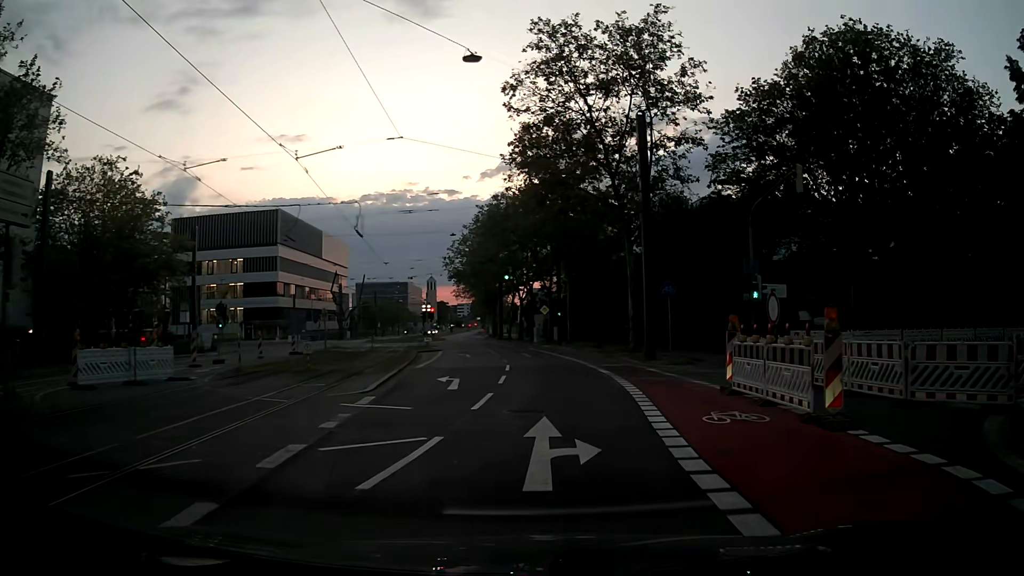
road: secondary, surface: asphalt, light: Dusk
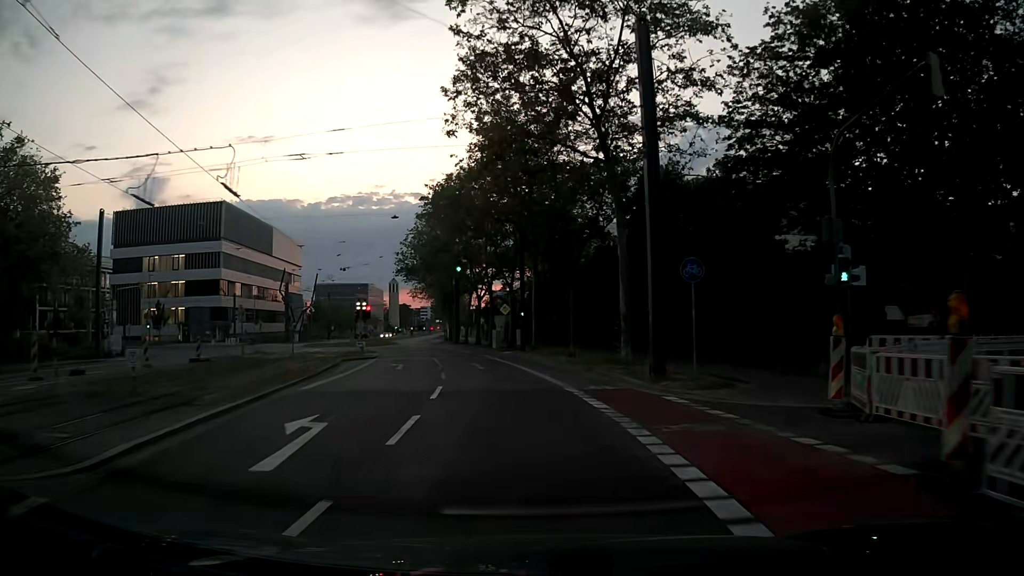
(+0.1, +9.7) m; +2°
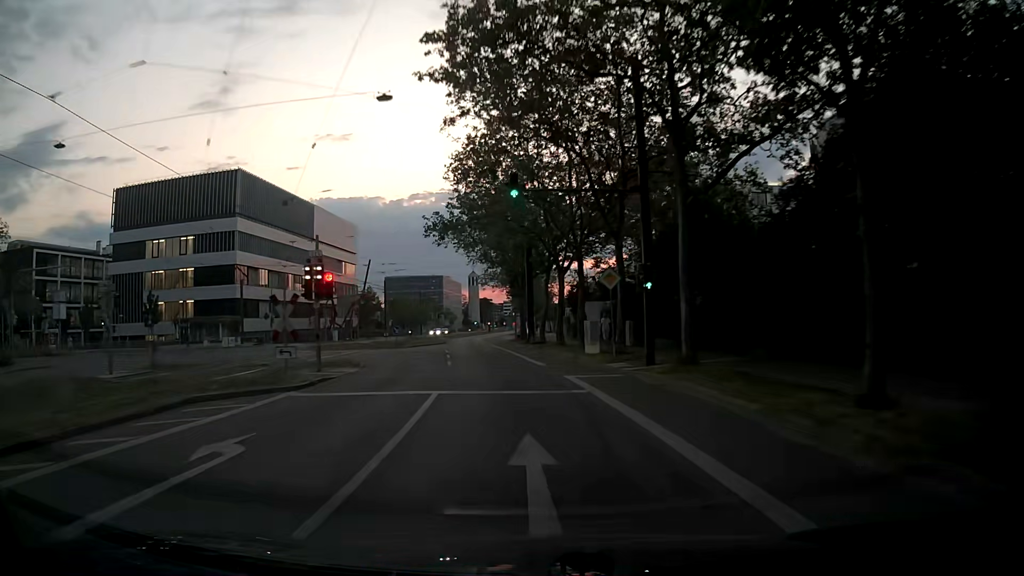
(-1.5, +23.2) m; -8°
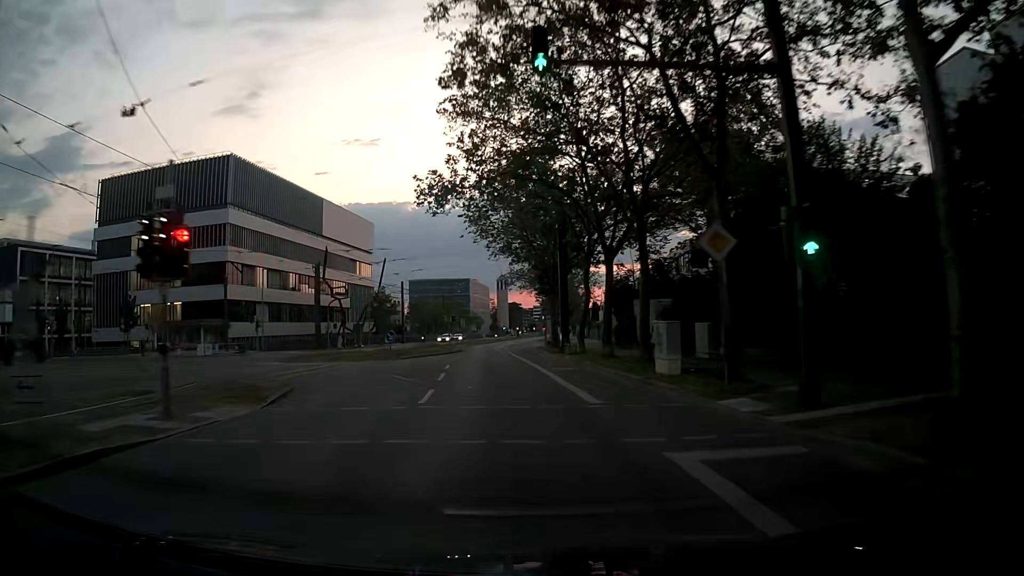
(0.0, +11.1) m; -1°
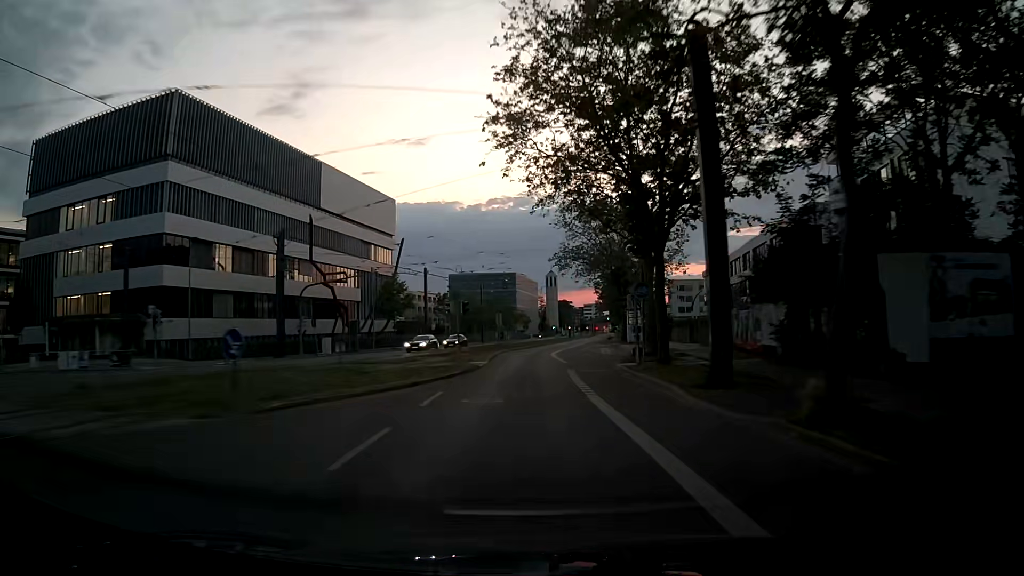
(-1.3, +24.4) m; -5°
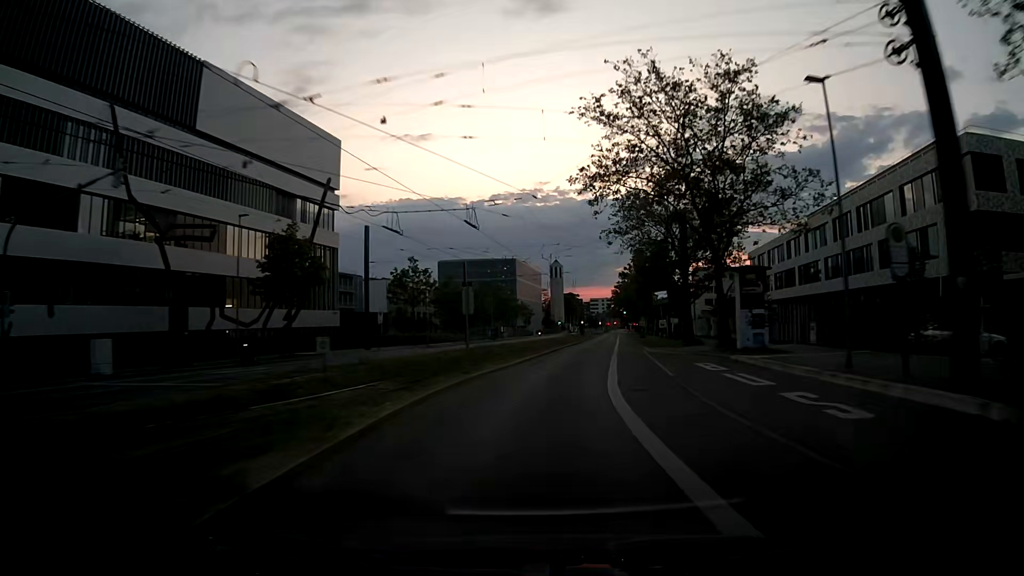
(+0.2, +33.9) m; +1°
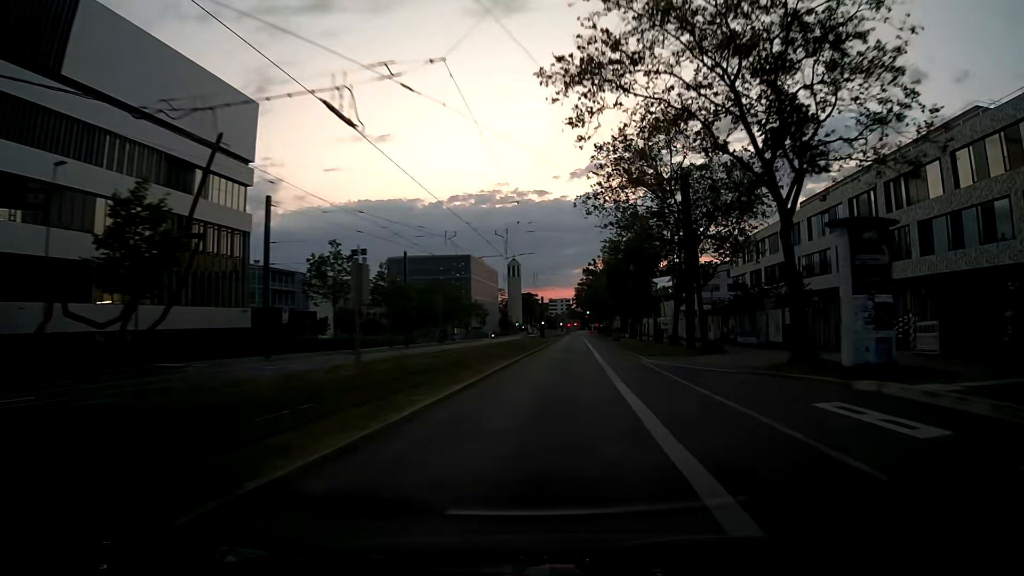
(+0.2, +14.2) m; +3°
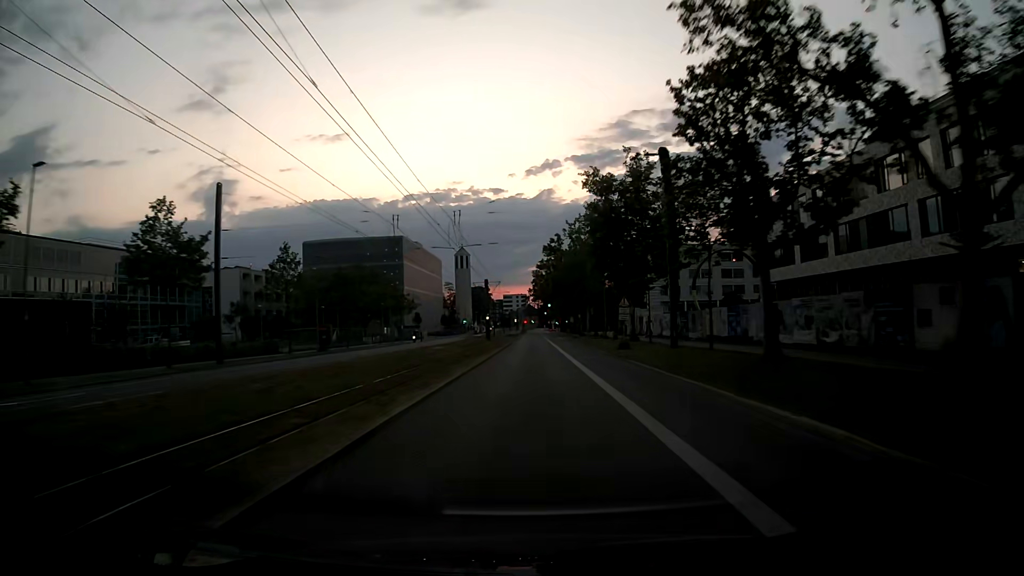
(+1.7, +36.4) m; +4°
(0, +10) (0, +20) (0, +30) (0, +40) (0, +50) (0, +60) (0, +70) (0, +80) (0, +90) (0, +100) m
